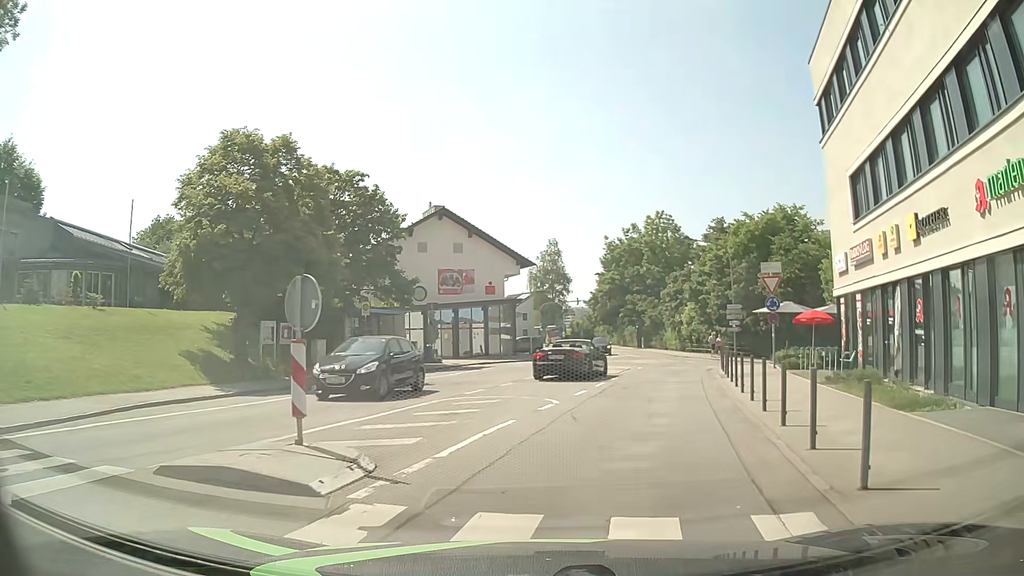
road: unclassified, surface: asphalt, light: Day
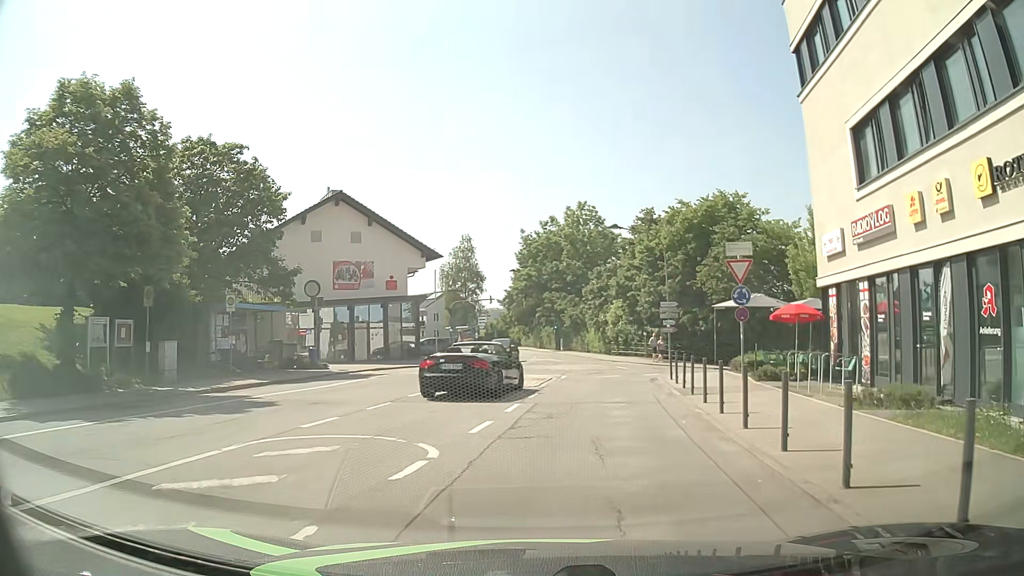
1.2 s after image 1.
(+0.3, +6.2) m; +7°
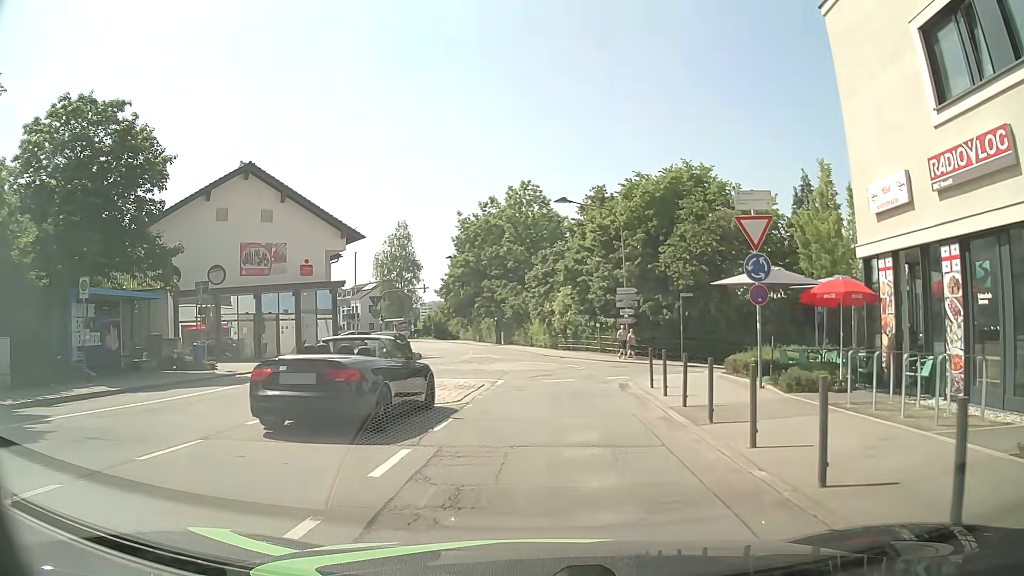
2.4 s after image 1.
(+0.2, +6.4) m; +5°
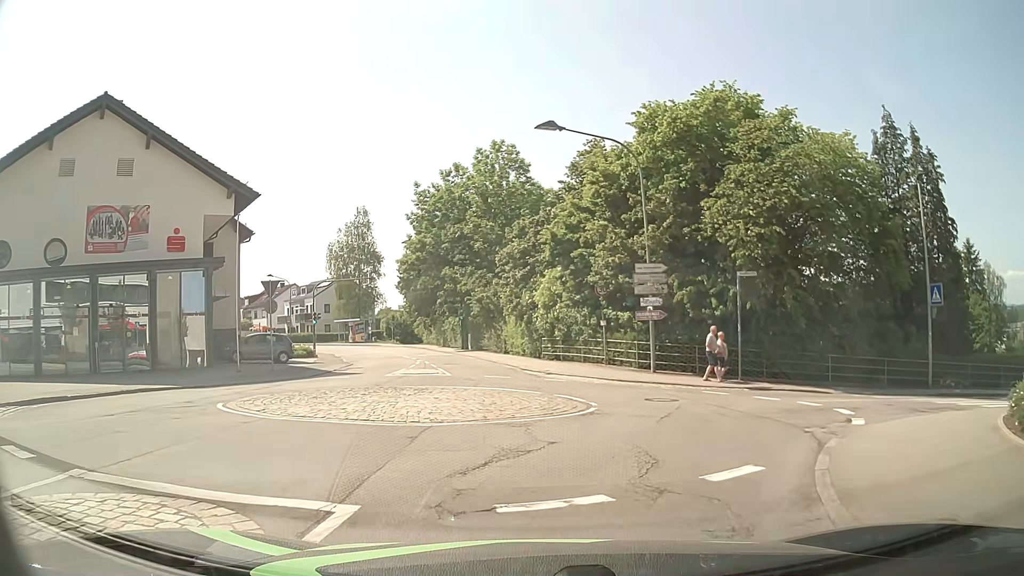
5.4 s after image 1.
(+0.1, +13.9) m; 0°
